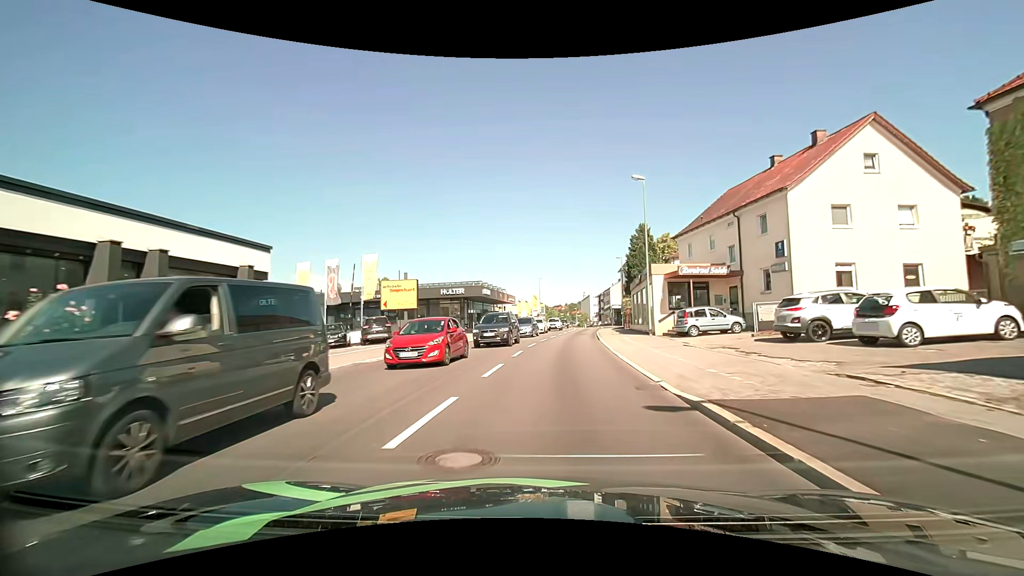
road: tertiary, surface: asphalt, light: Day
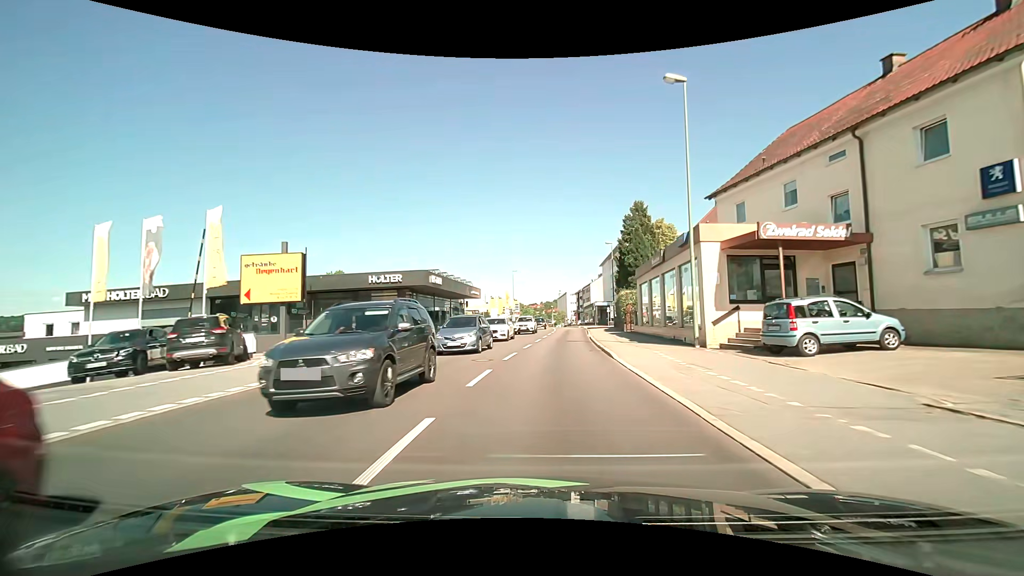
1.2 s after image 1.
(+0.3, +13.5) m; +3°
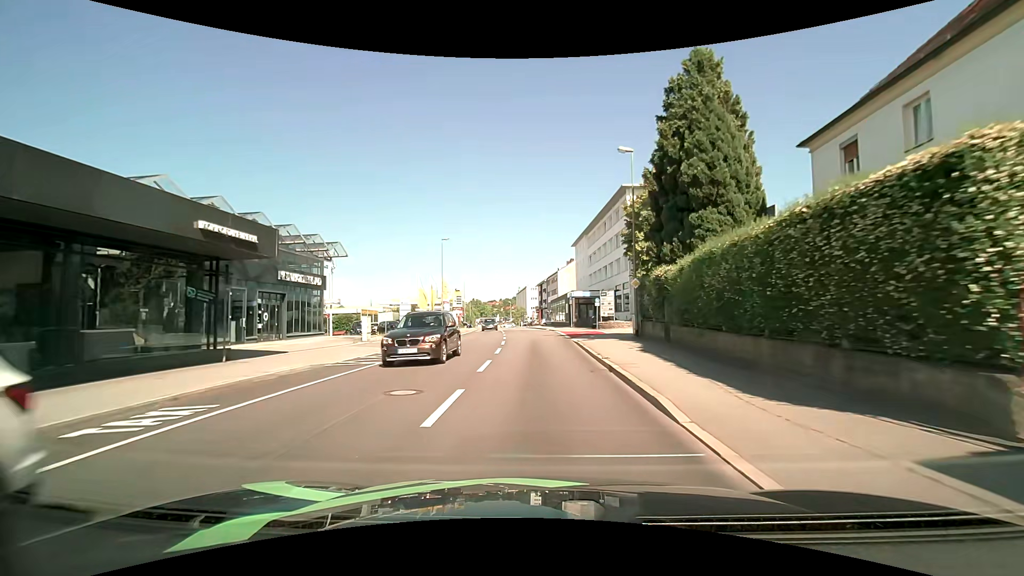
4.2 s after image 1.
(+1.6, +33.4) m; +5°
(0, +10) (0, +20) (0, +30) (0, +40) (0, +50) (-1, +60) (-2, +70) (-3, +80) (-4, +90) (-5, +100) m
